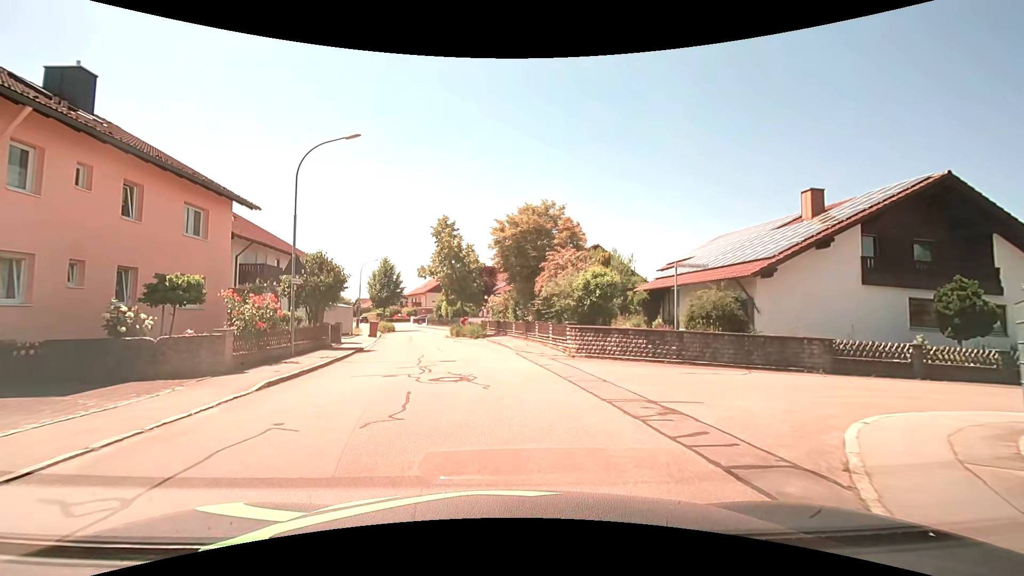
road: residential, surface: asphalt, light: Day
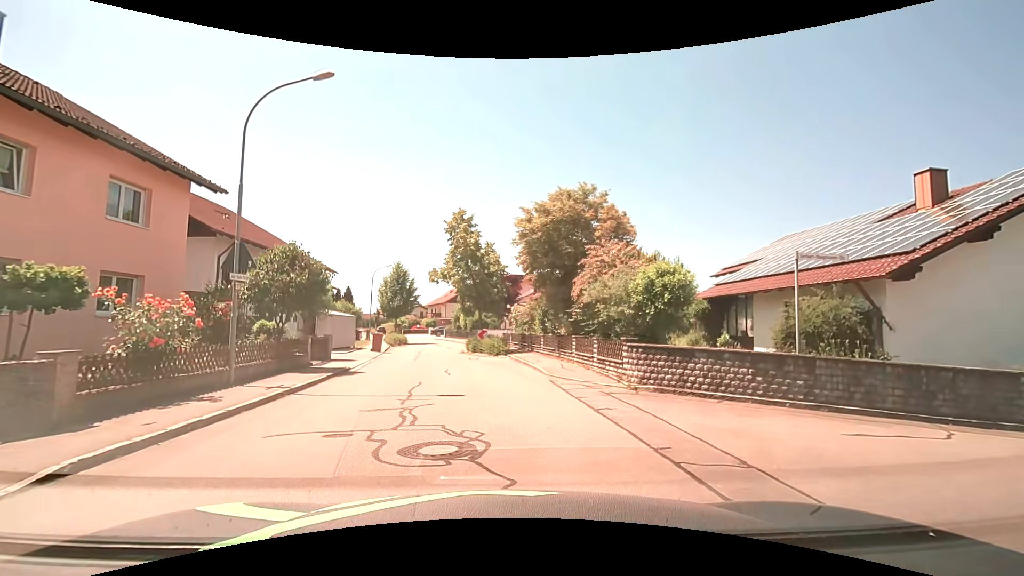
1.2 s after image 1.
(-0.2, +5.0) m; -3°
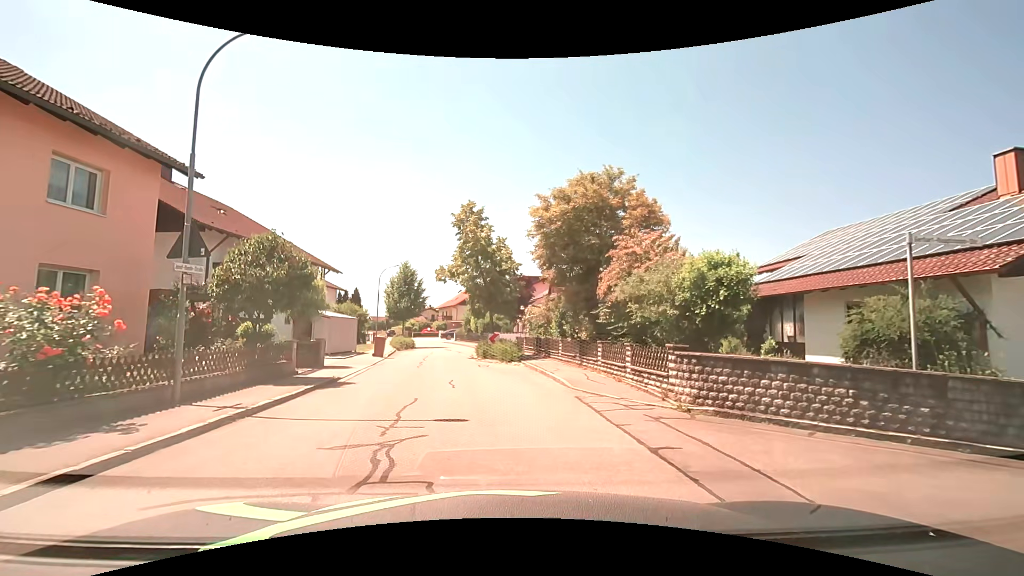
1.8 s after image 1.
(0.0, +2.5) m; -1°
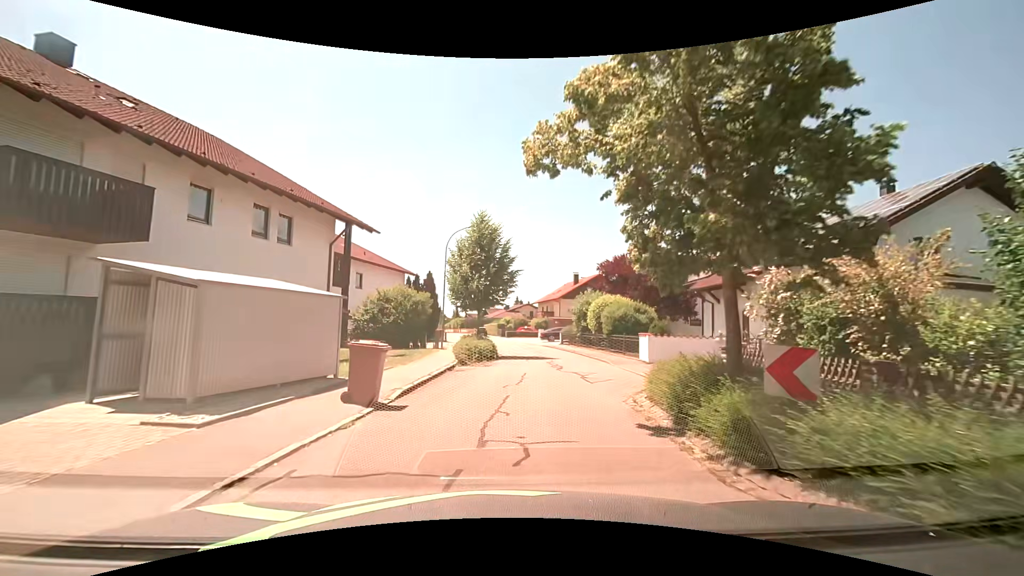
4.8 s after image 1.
(-2.2, +18.1) m; -12°
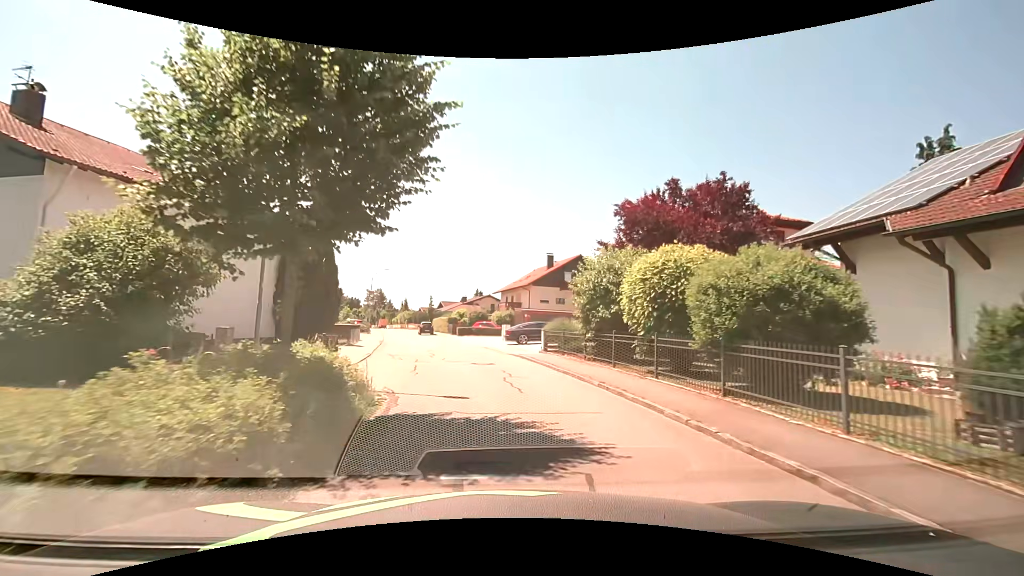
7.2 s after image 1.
(+0.8, +18.1) m; +4°
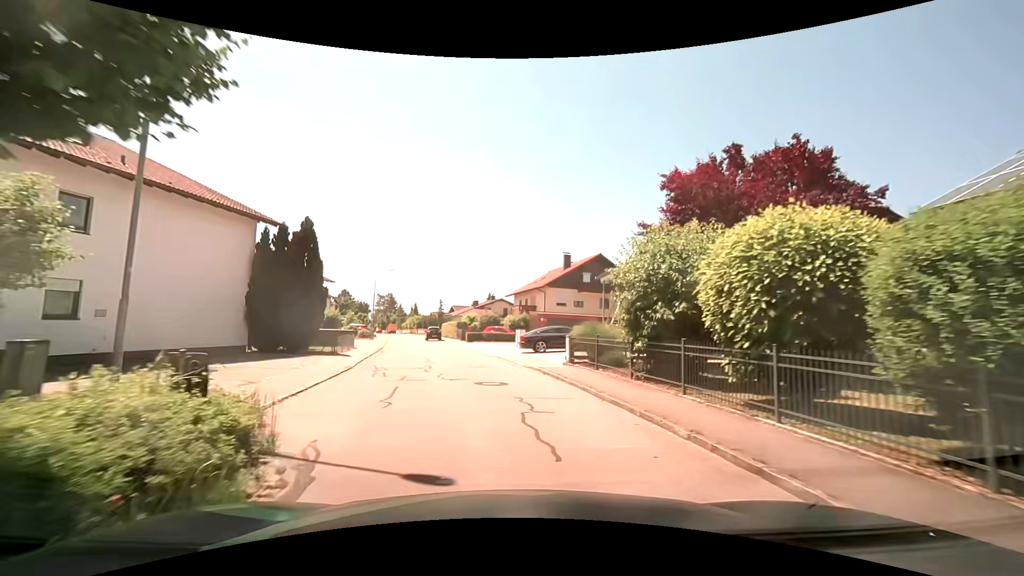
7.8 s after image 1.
(0.0, +4.6) m; 0°
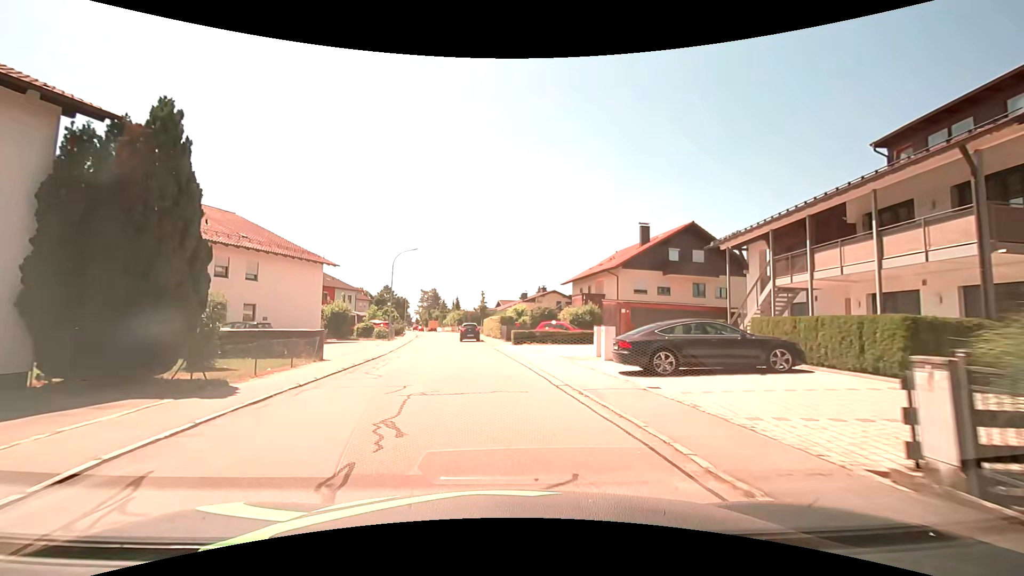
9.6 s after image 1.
(-0.9, +13.8) m; -7°
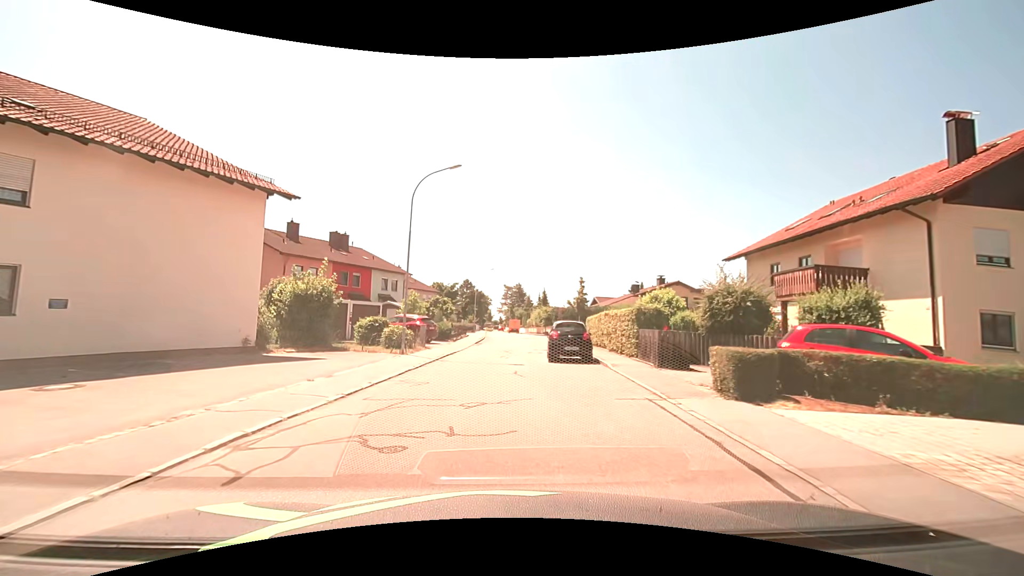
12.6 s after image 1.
(-1.5, +22.1) m; -9°
(0, +10) (-1, +20) (+1, +30) (+2, +40) (+2, +50) (+2, +60) (+1, +70) (-1, +80) (-2, +90) (-2, +100) m
